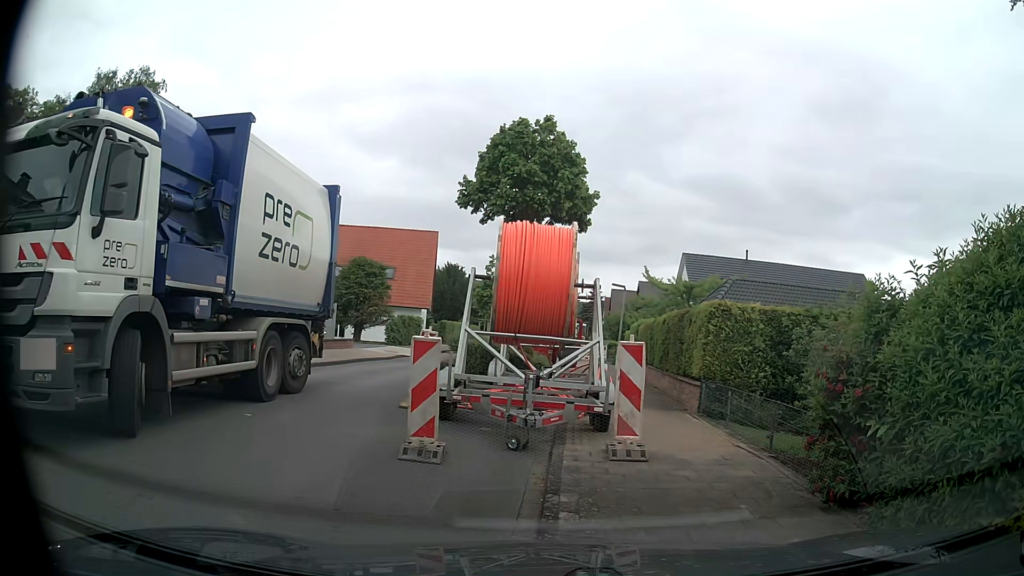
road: unclassified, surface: asphalt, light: Day
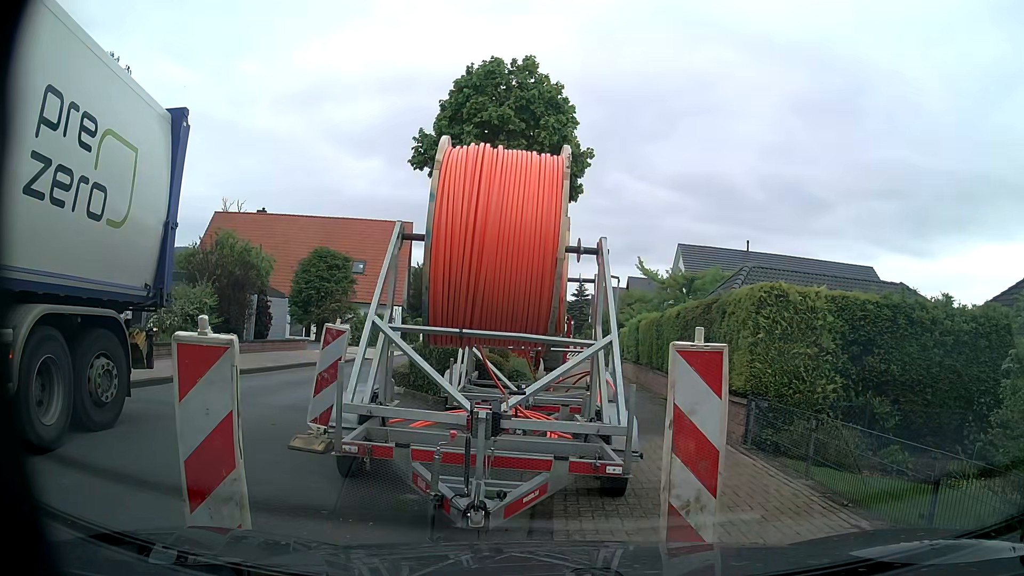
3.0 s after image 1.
(+0.1, +4.1) m; -1°
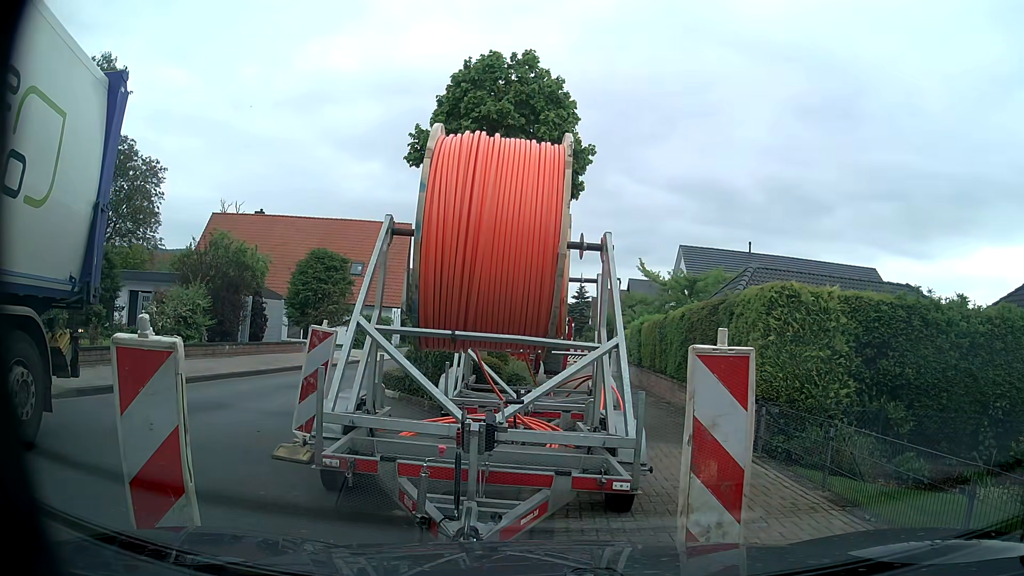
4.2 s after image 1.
(0.0, +0.4) m; 0°
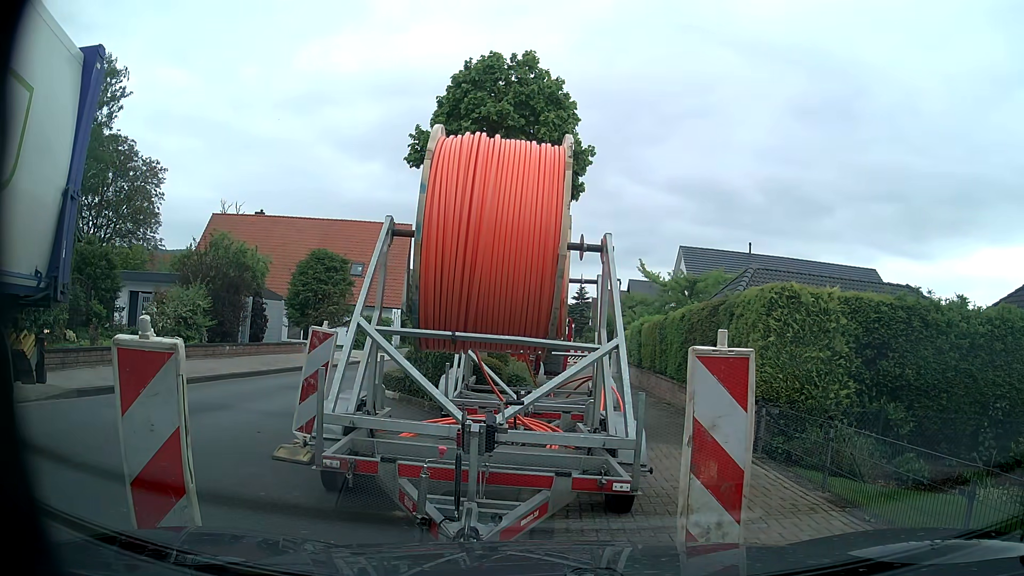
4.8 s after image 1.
(0.0, 0.0) m; 0°
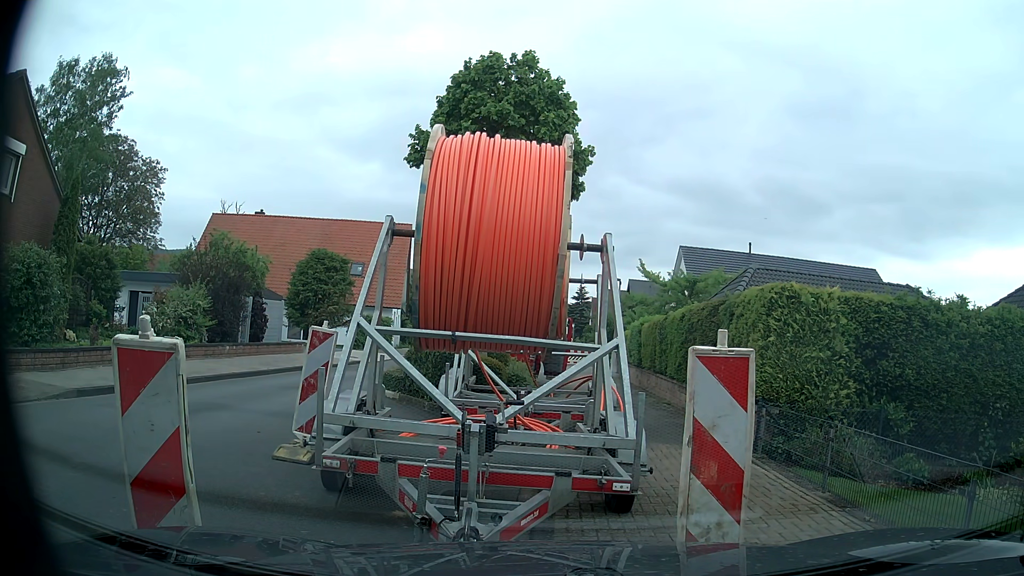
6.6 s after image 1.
(0.0, 0.0) m; 0°
